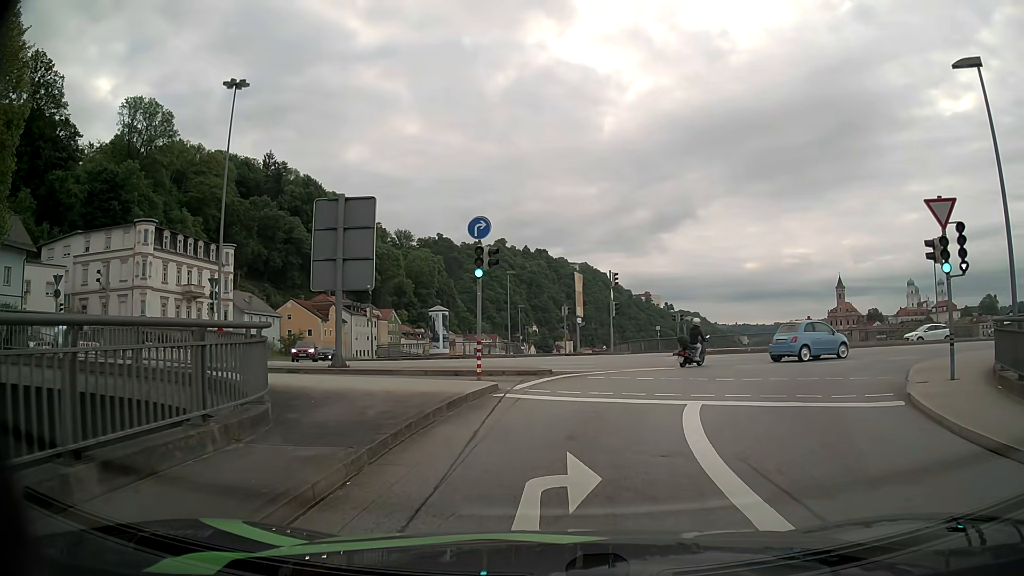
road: primary_link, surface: asphalt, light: Day
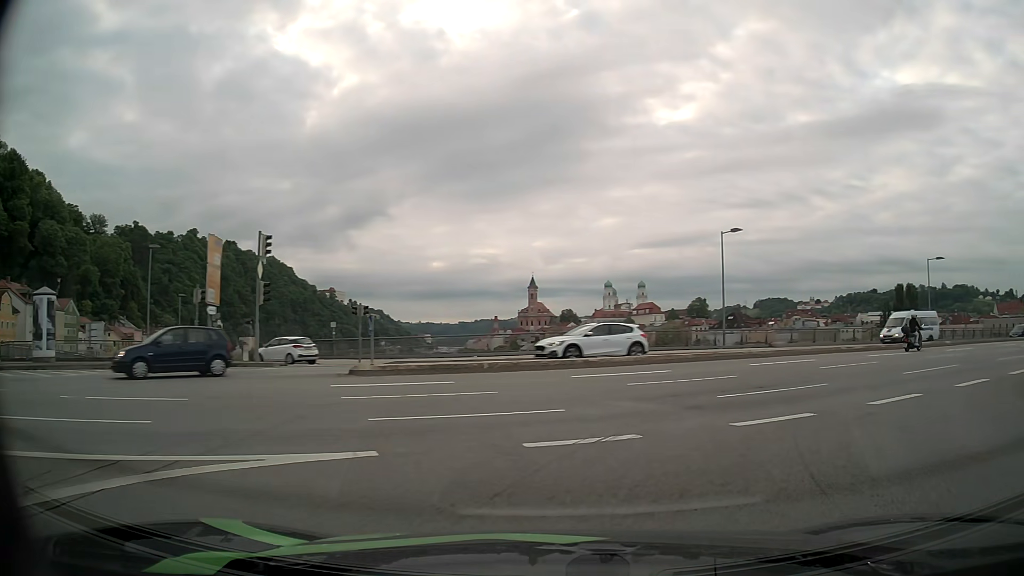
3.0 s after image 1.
(+2.2, +15.4) m; +27°
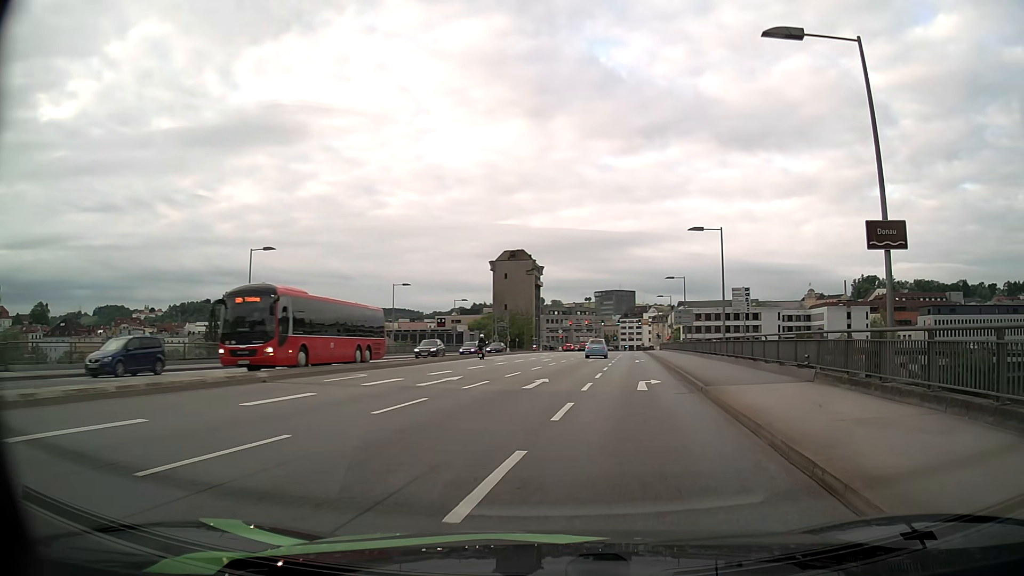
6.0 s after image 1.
(+9.1, +15.0) m; +58°
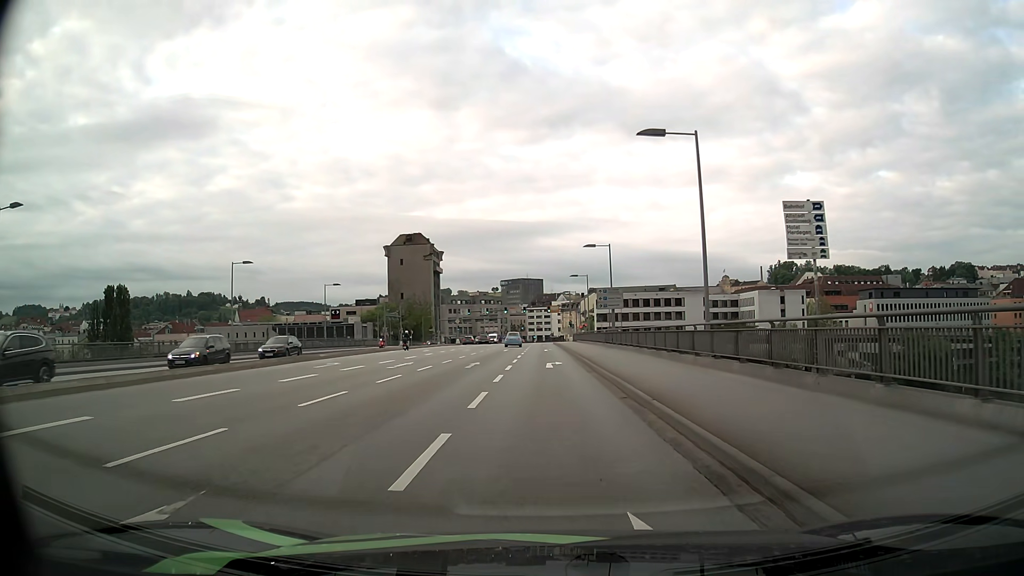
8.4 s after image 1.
(+1.8, +17.7) m; +7°
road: primary
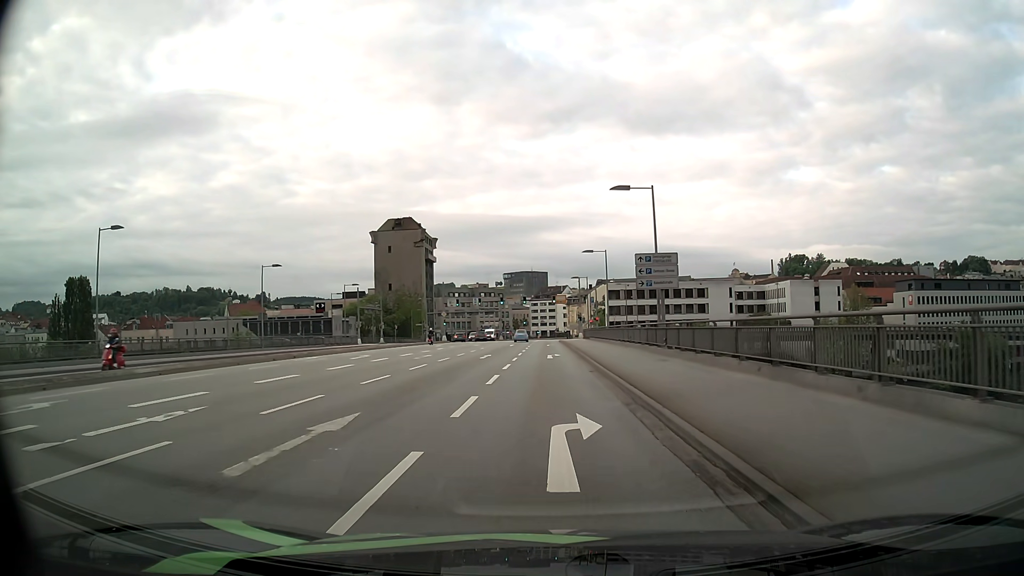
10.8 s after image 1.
(+0.1, +19.7) m; 0°
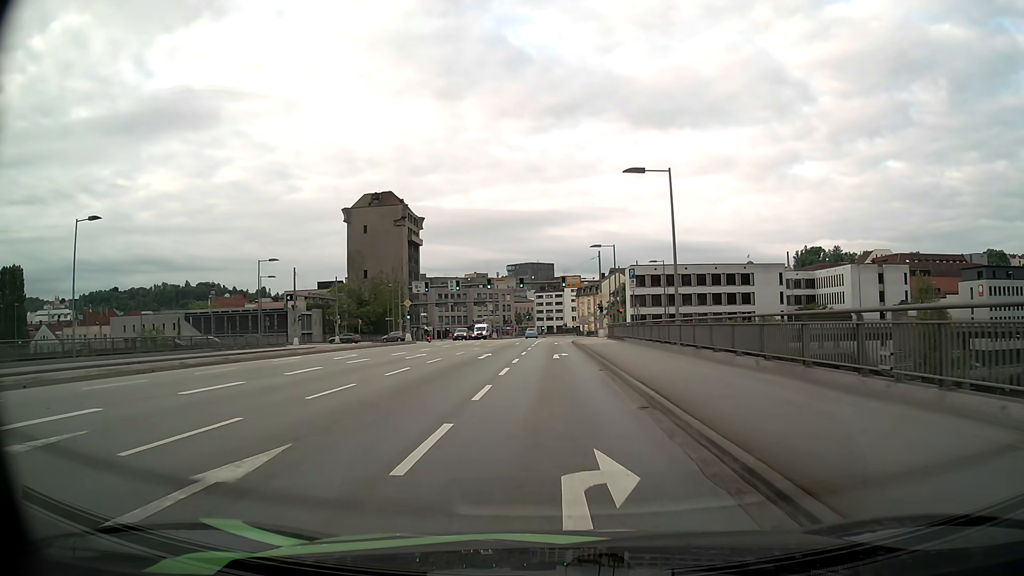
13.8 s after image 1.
(-0.2, +28.4) m; 0°
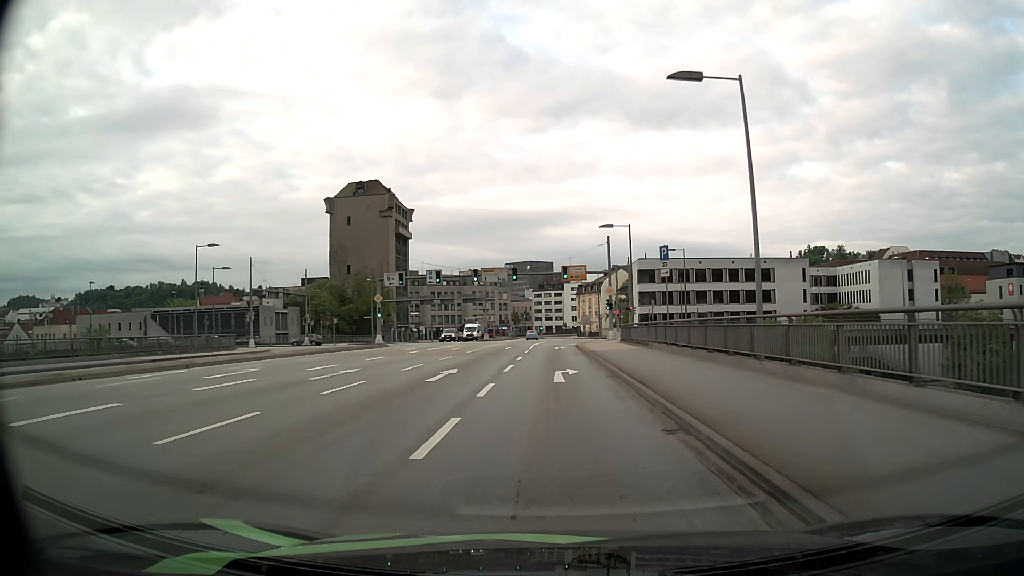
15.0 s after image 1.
(0.0, +11.3) m; 0°
